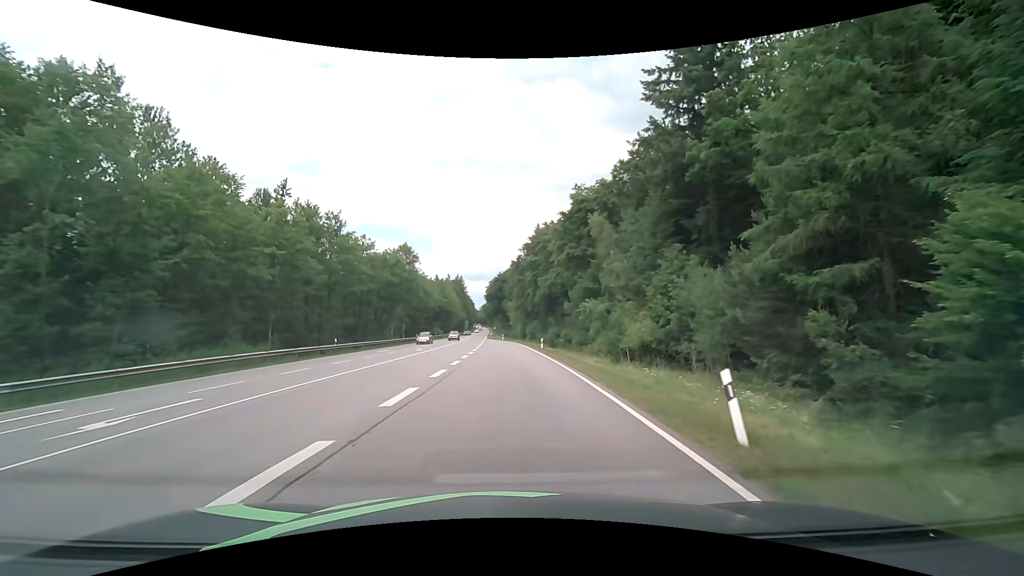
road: secondary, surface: asphalt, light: Day
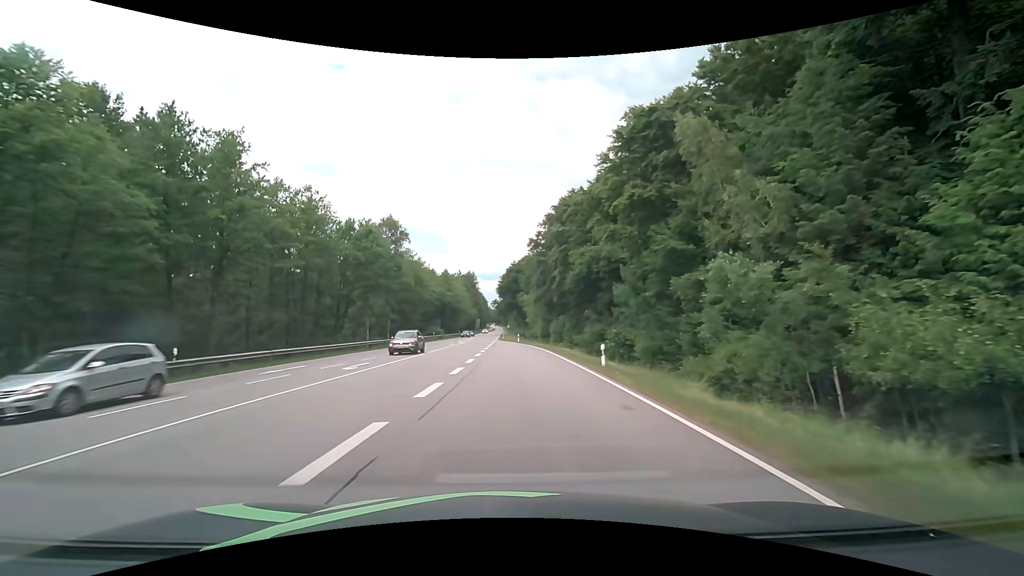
(-0.2, +23.2) m; -2°
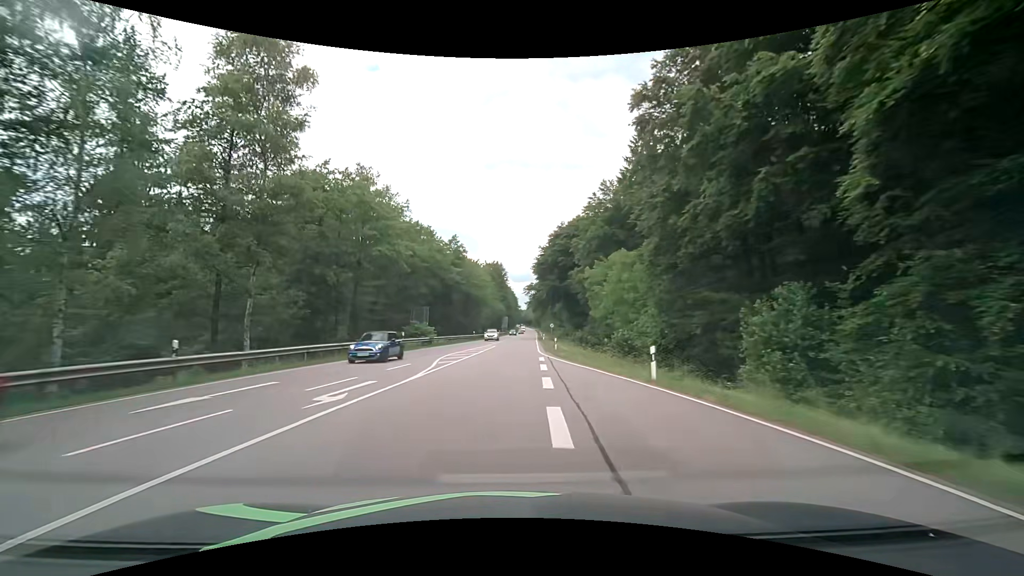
(-2.0, +47.4) m; -4°
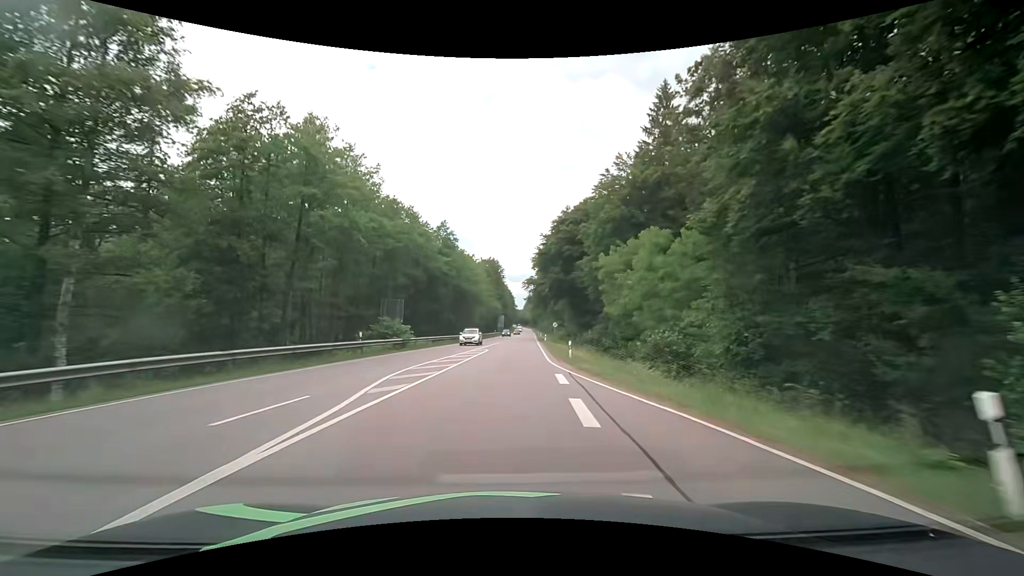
(+0.1, +10.6) m; +1°
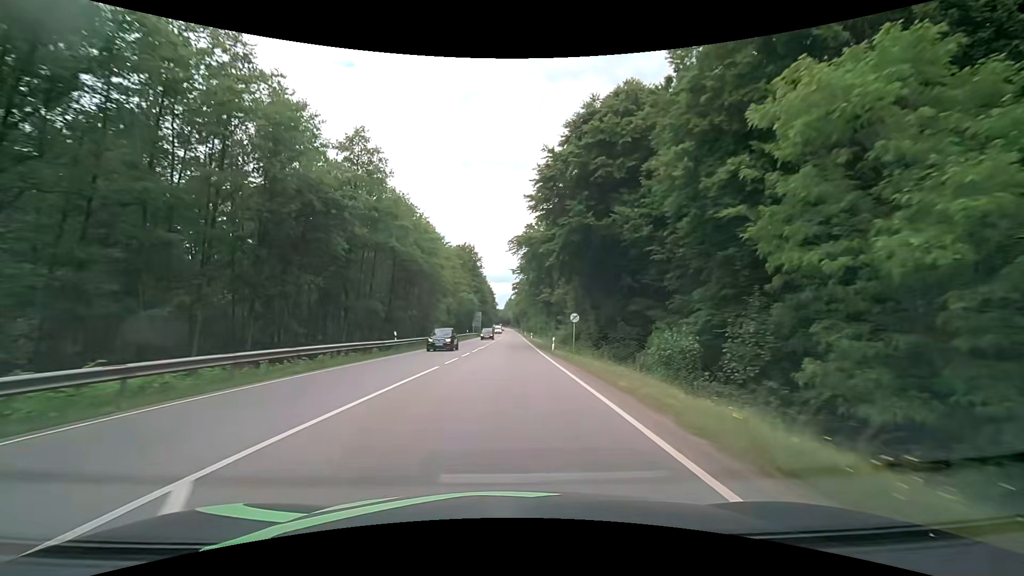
(+0.6, +33.9) m; +2°
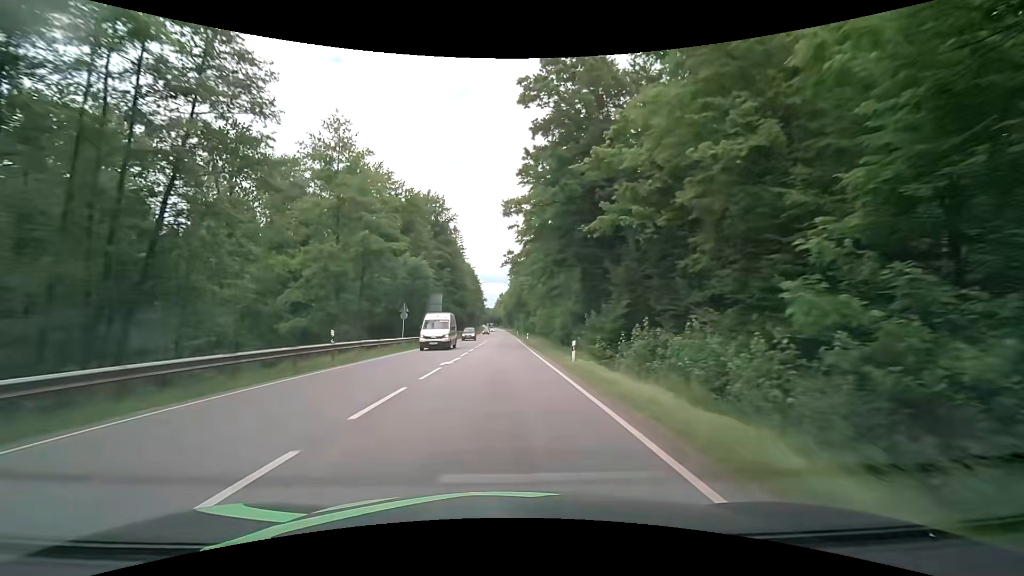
(+1.2, +61.2) m; +2°
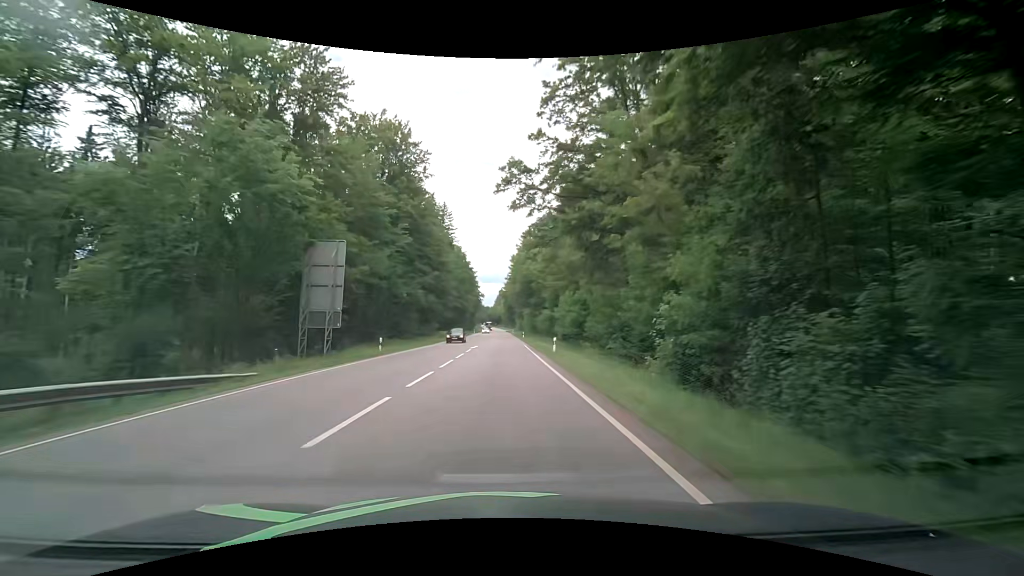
(-0.2, +37.7) m; -1°
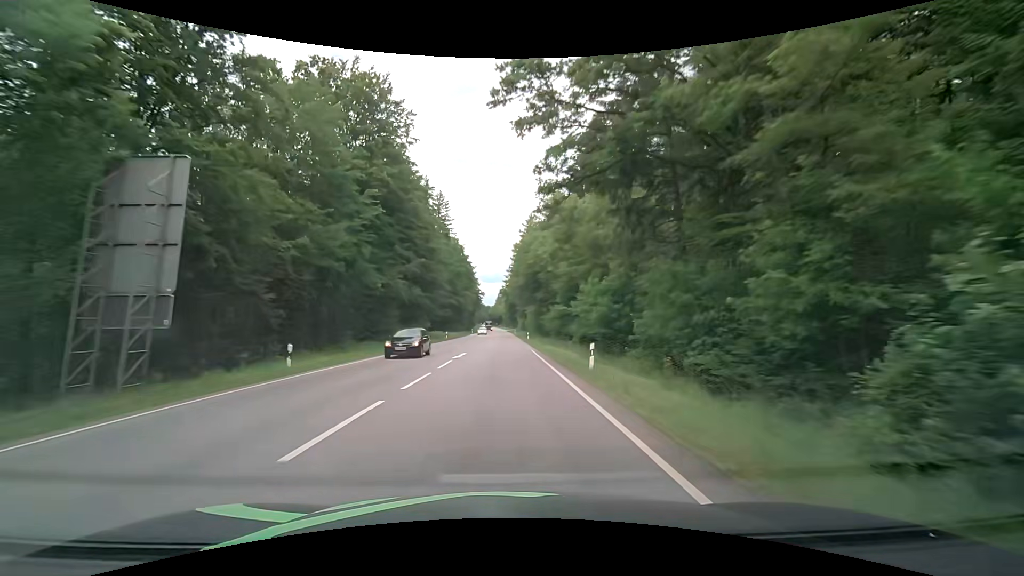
(0.0, +12.6) m; 0°
(0, +10) (0, +20) (0, +30) (0, +40) (0, +50) (0, +60) (0, +70) (0, +80) (-1, +90) (-1, +100) m
